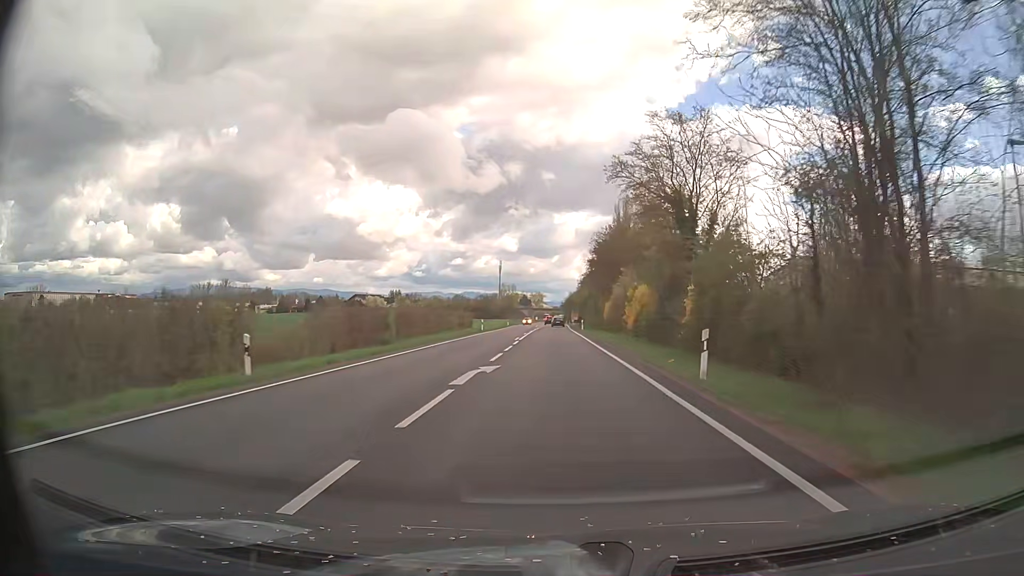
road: secondary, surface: asphalt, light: Day
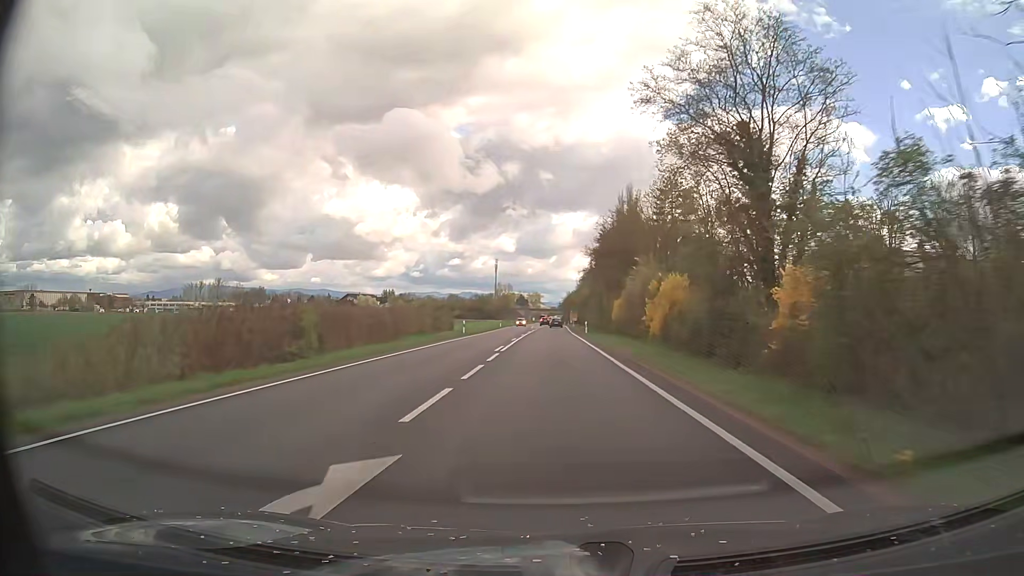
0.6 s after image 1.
(0.0, +11.6) m; 0°
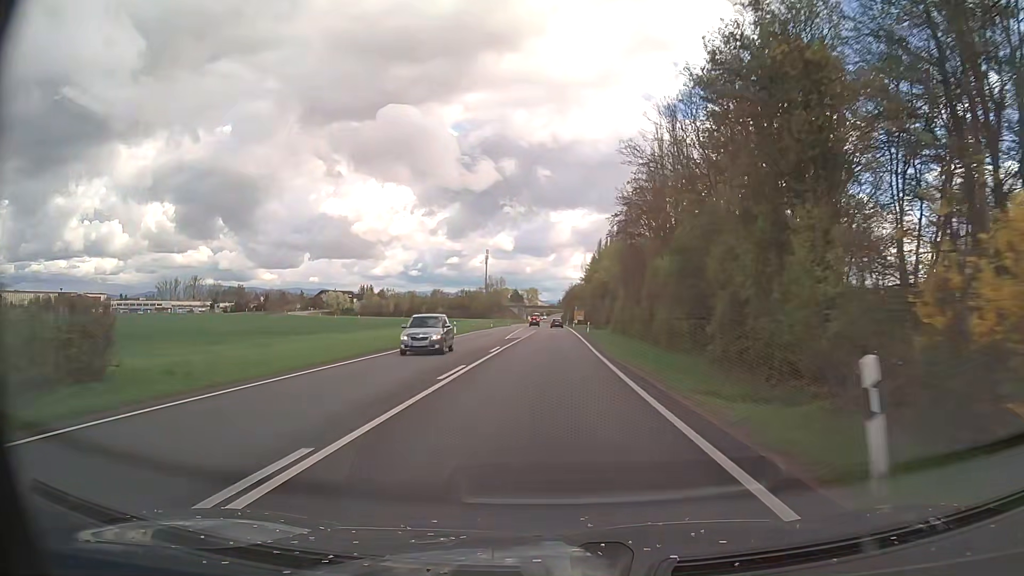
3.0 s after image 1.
(+0.2, +48.0) m; 0°
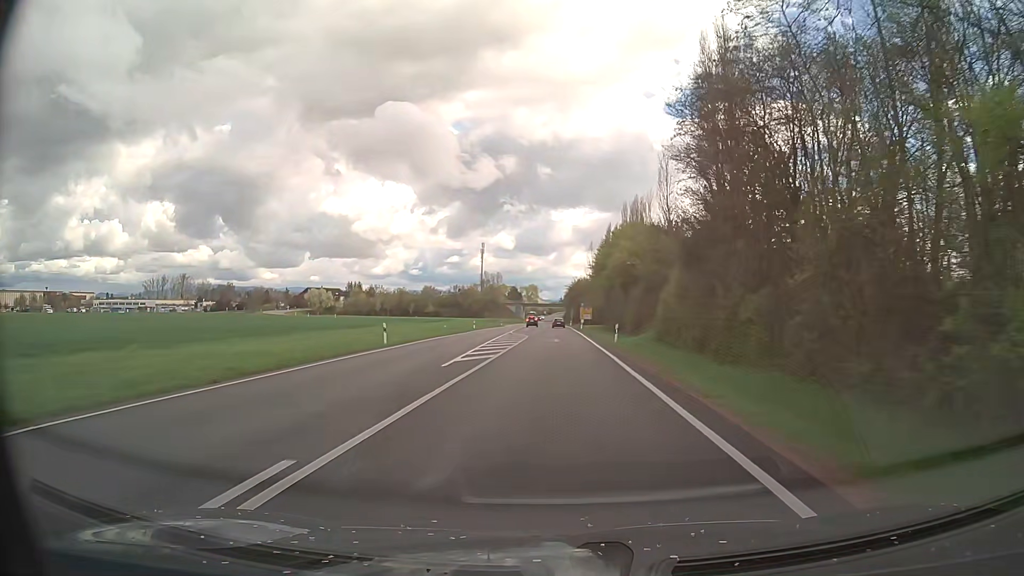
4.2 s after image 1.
(-0.1, +24.8) m; 0°
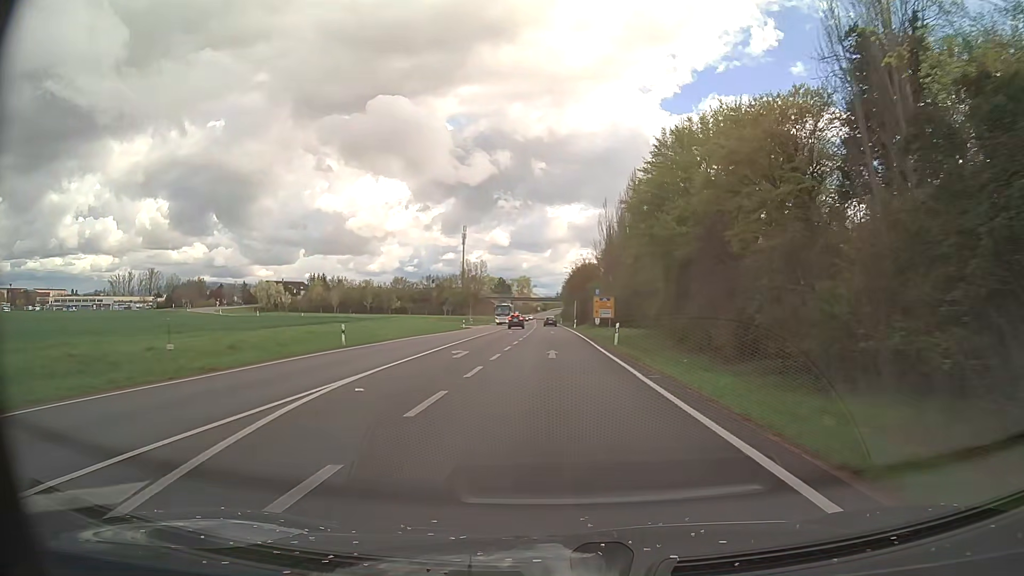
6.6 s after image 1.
(+0.1, +49.2) m; 0°
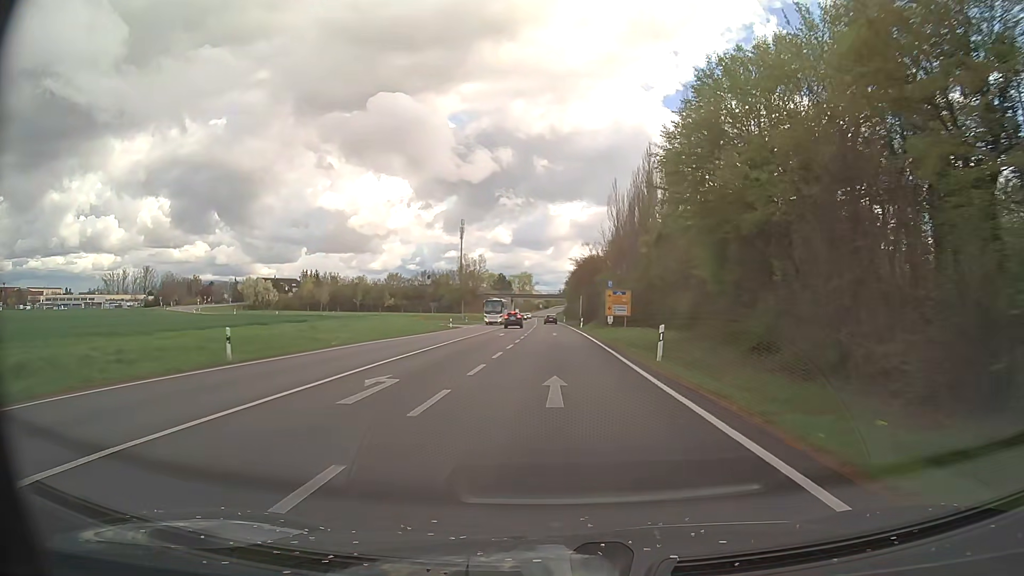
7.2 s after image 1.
(0.0, +12.1) m; 0°
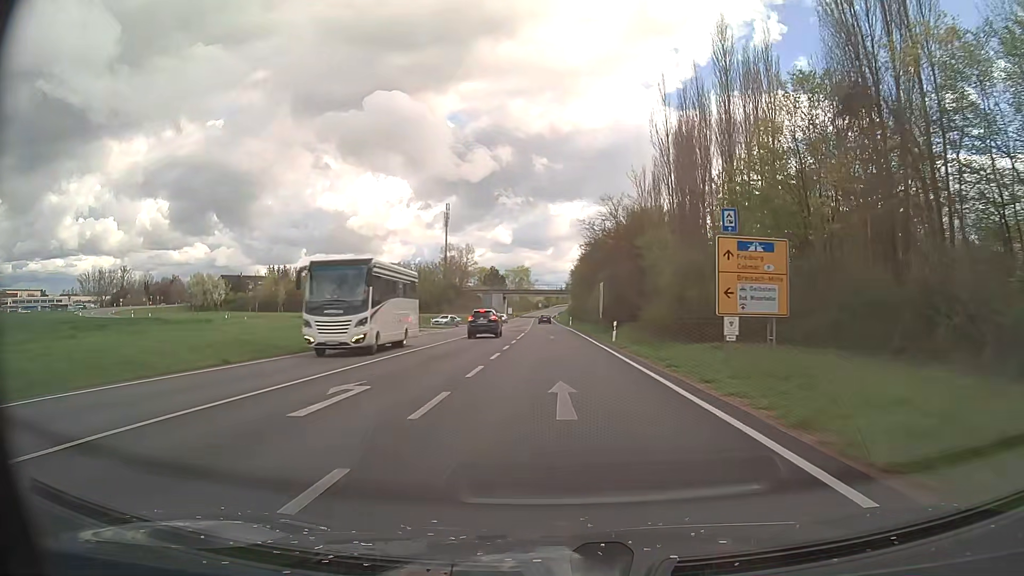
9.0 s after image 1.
(0.0, +36.2) m; 0°
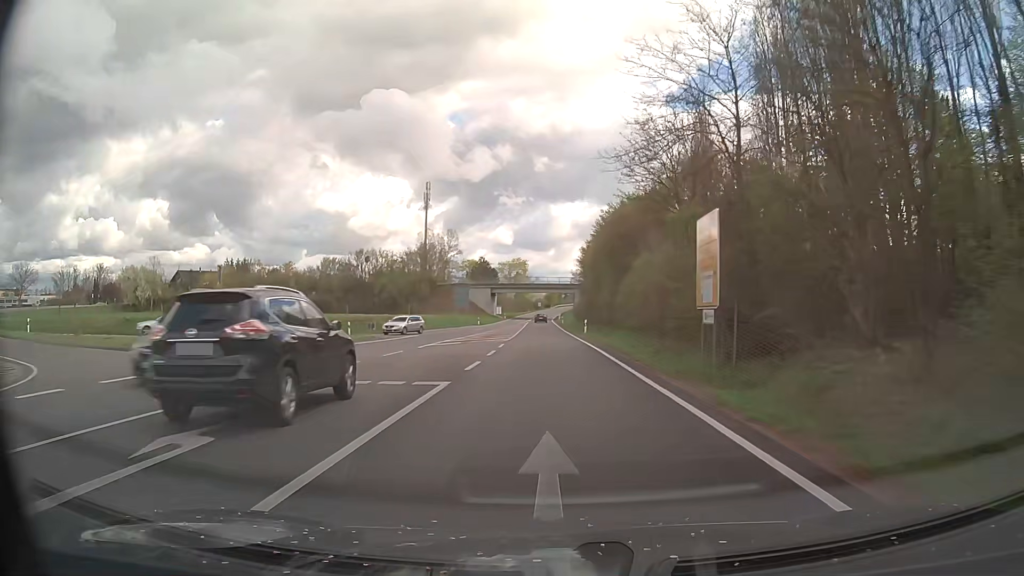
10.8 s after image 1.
(0.0, +35.8) m; 0°
(0, +10) (0, +20) (0, +30) (0, +40) (-1, +50) (-1, +60) (-1, +70) (-2, +80) (-2, +90) (-2, +100) m
